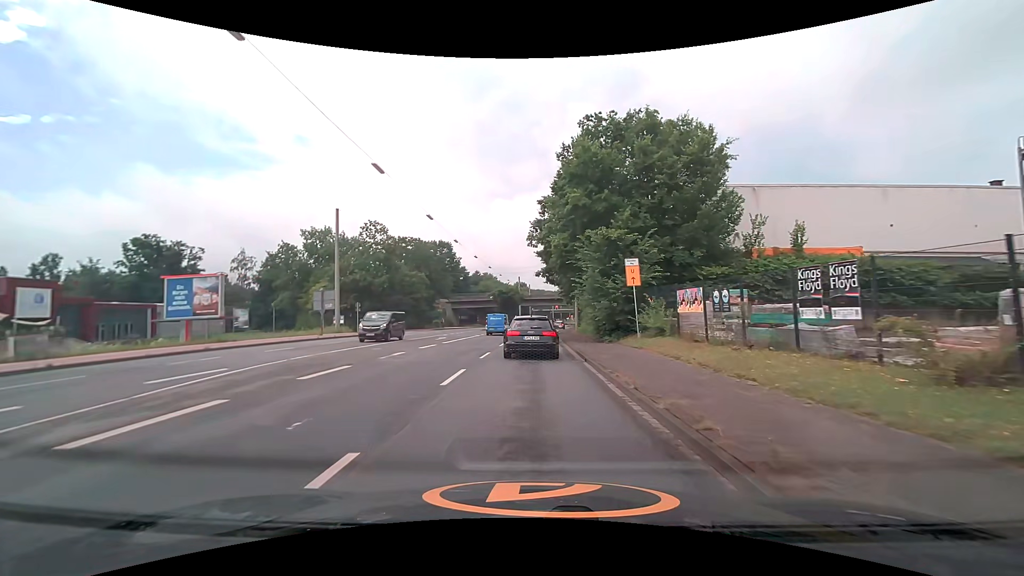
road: secondary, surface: asphalt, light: Day
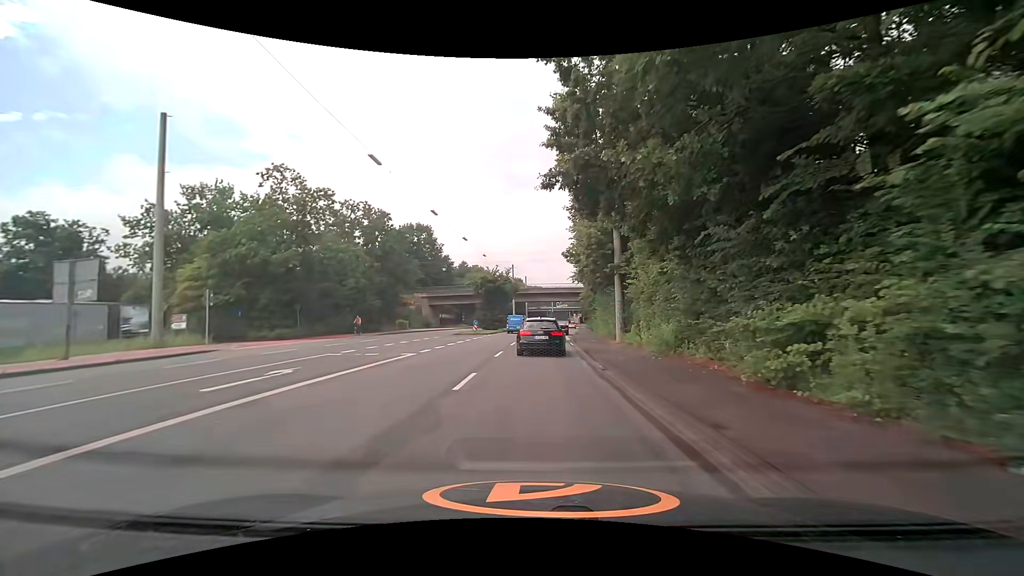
(-0.2, +24.8) m; 0°
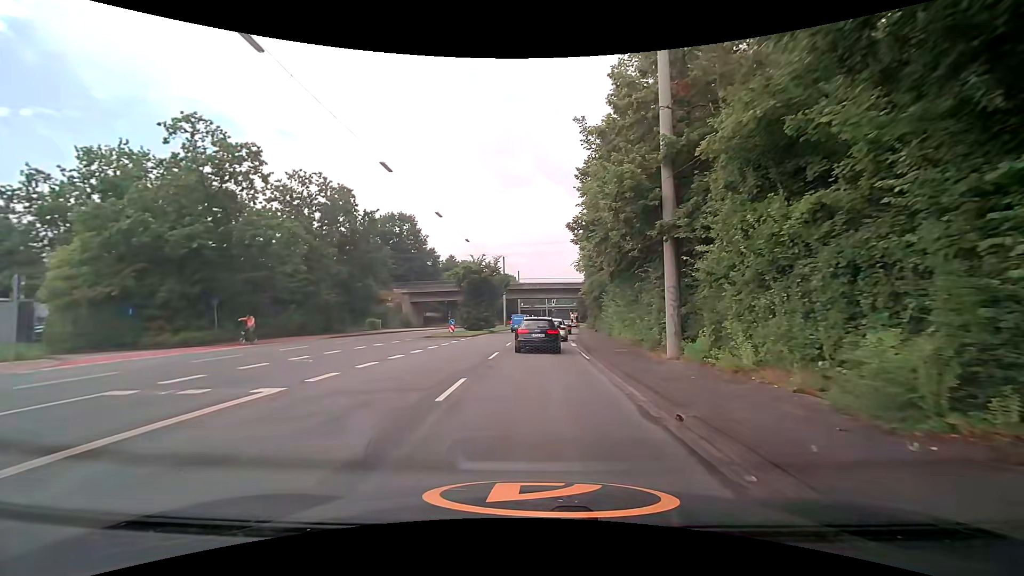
(+0.1, +10.5) m; +1°
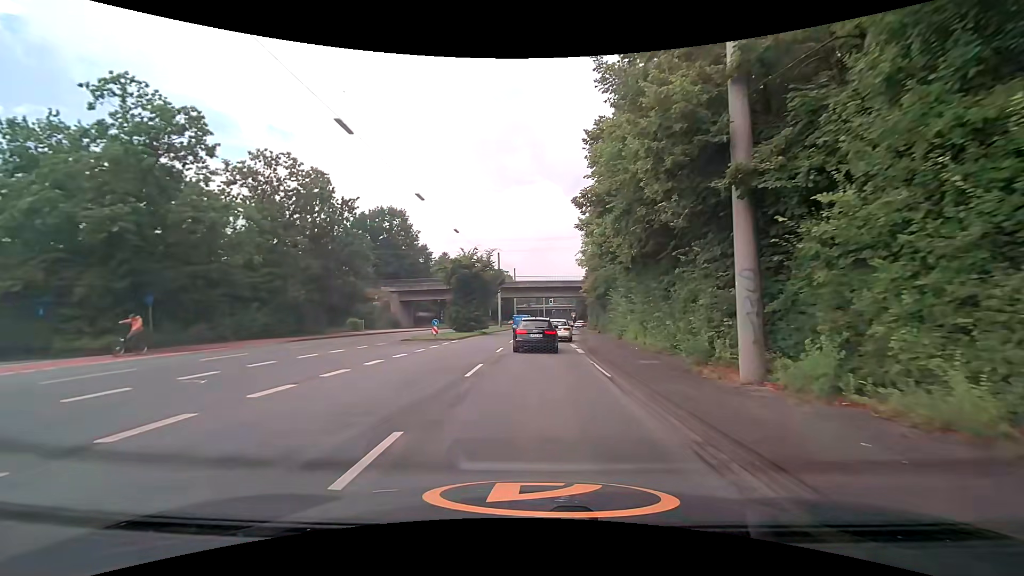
(0.0, +5.4) m; +1°
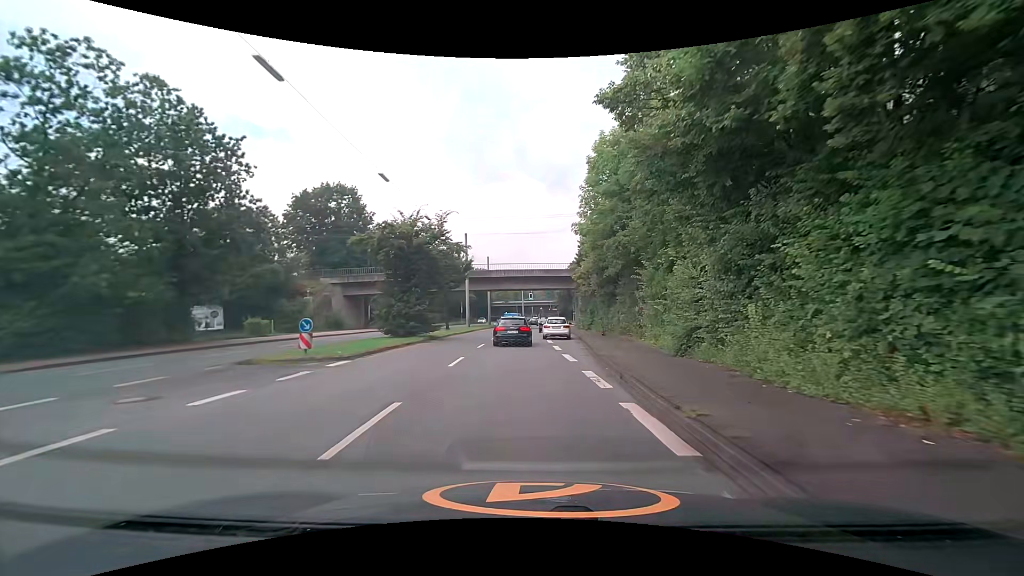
(+0.2, +16.0) m; +2°
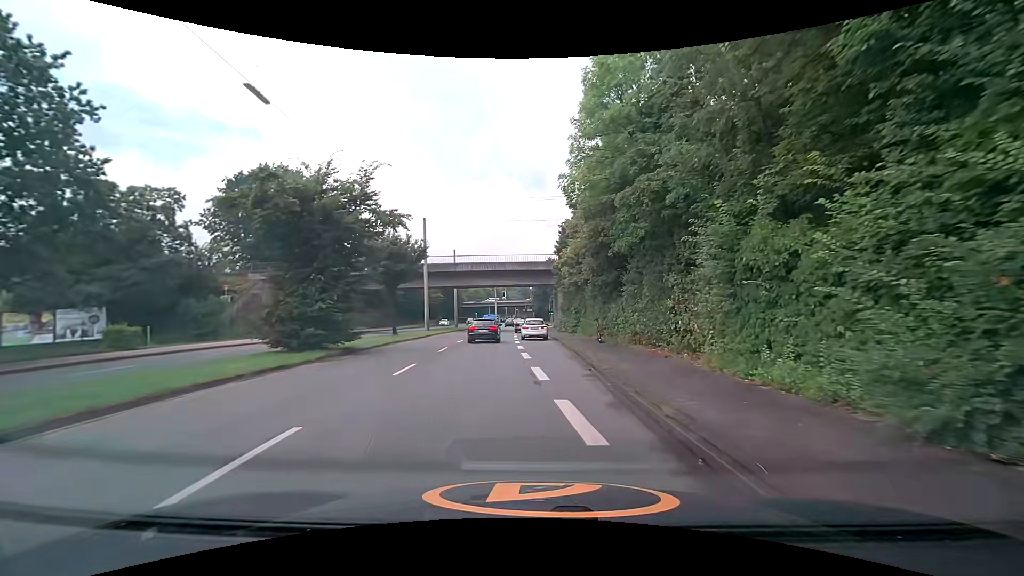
(+0.1, +10.3) m; +3°
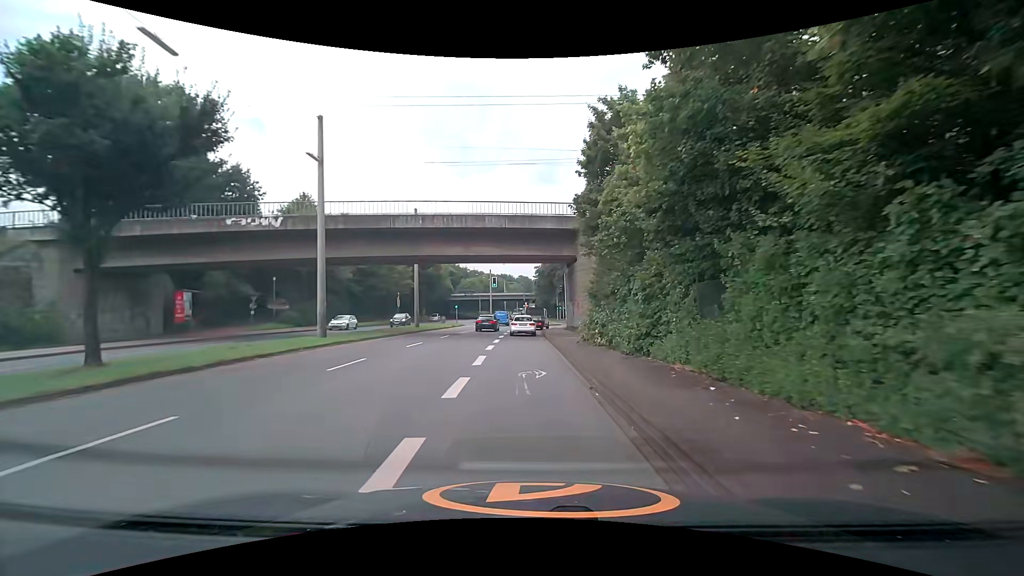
(+0.2, +26.4) m; -2°
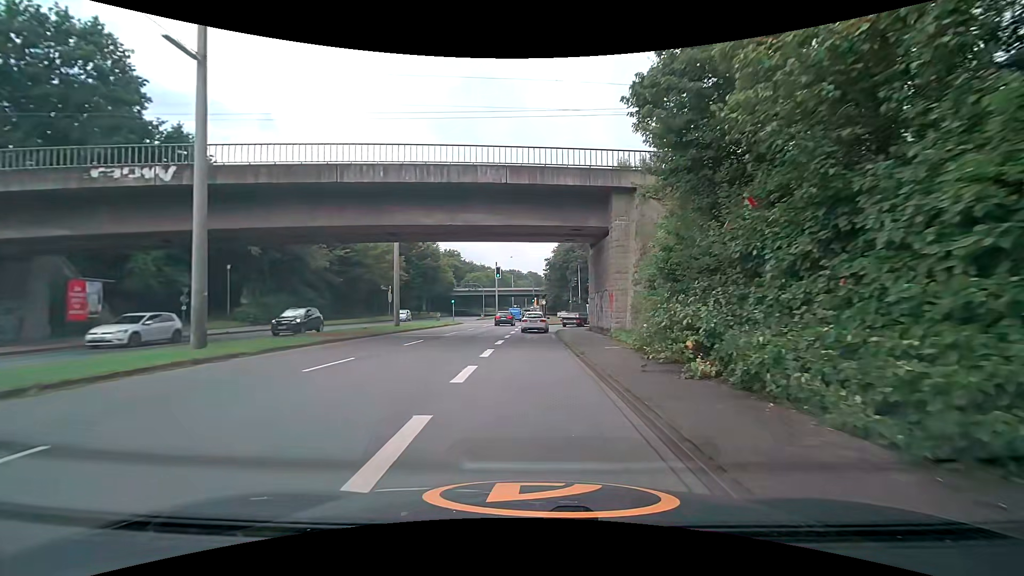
(+0.1, +10.8) m; +1°
